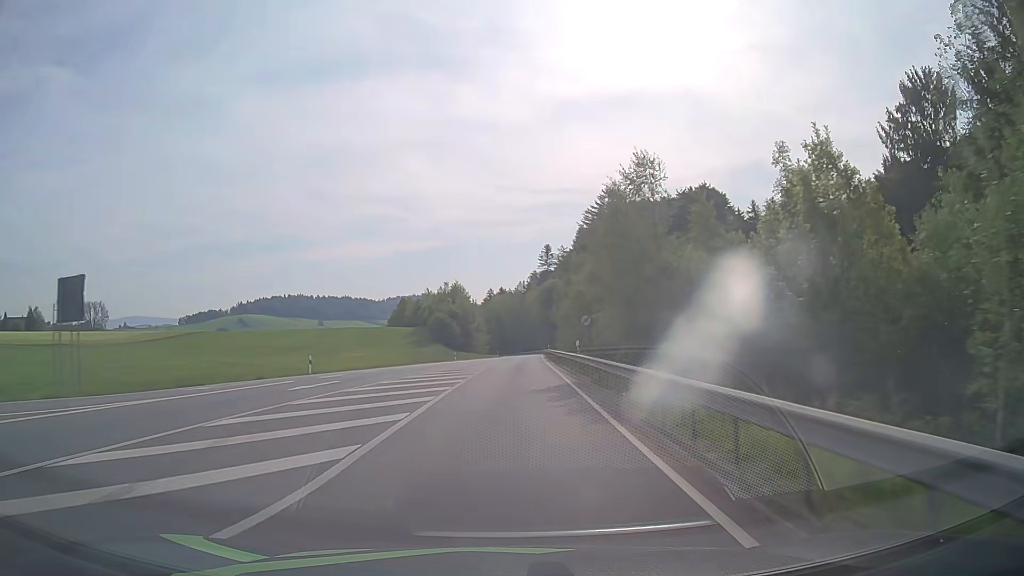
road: secondary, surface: asphalt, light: Day
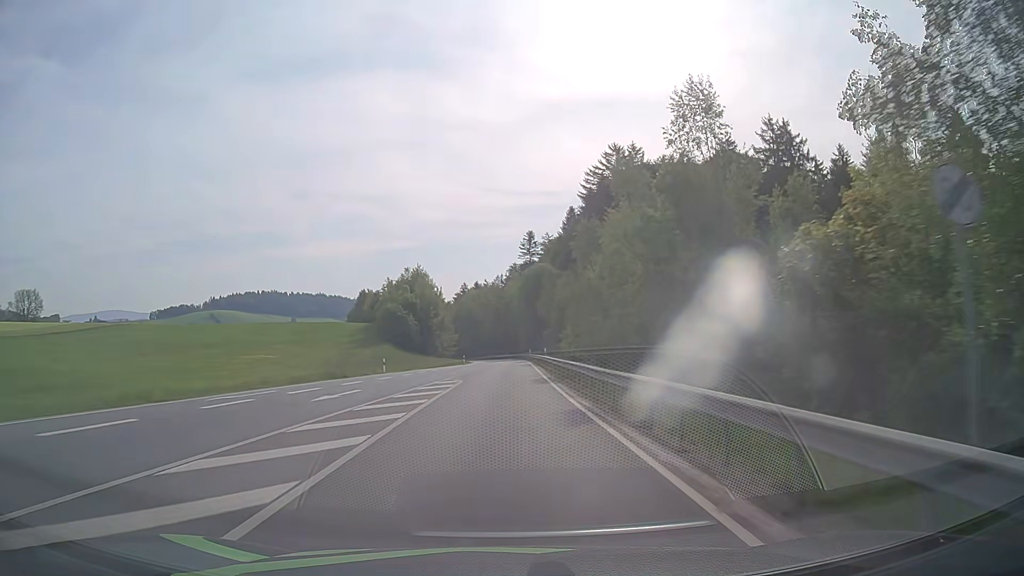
(+0.7, +36.3) m; +2°
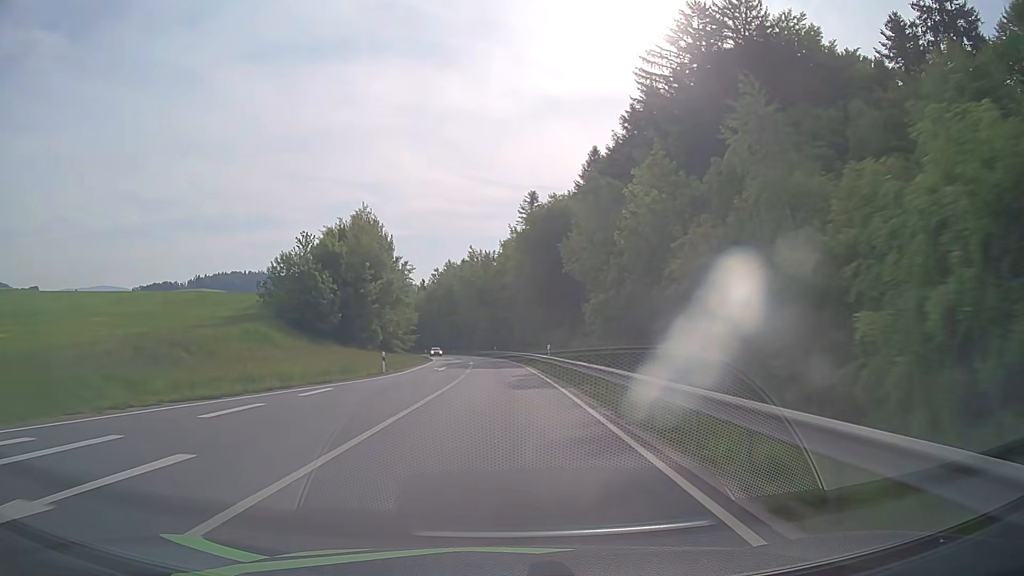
(+0.3, +51.1) m; 0°
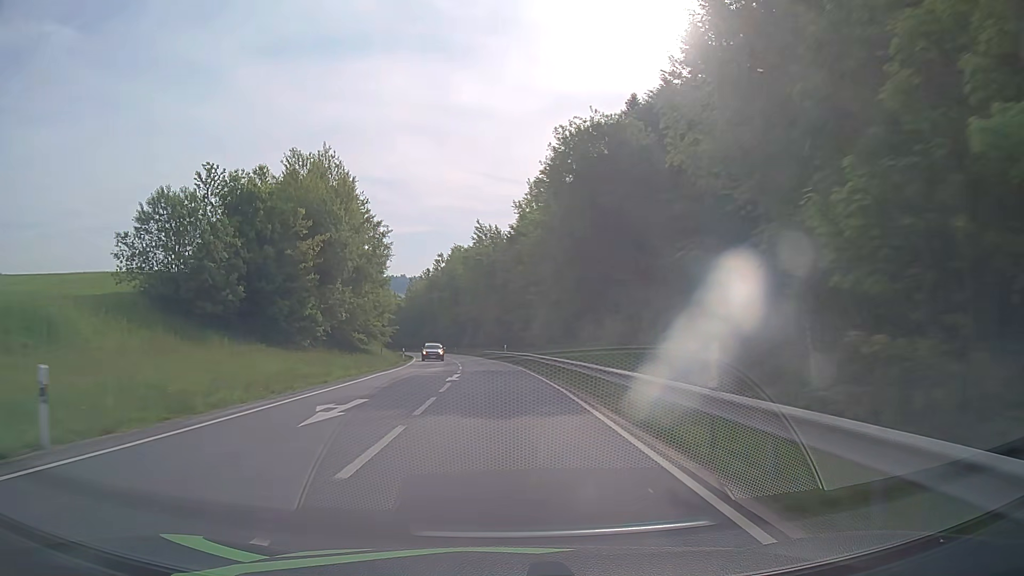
(0.0, +26.8) m; -1°
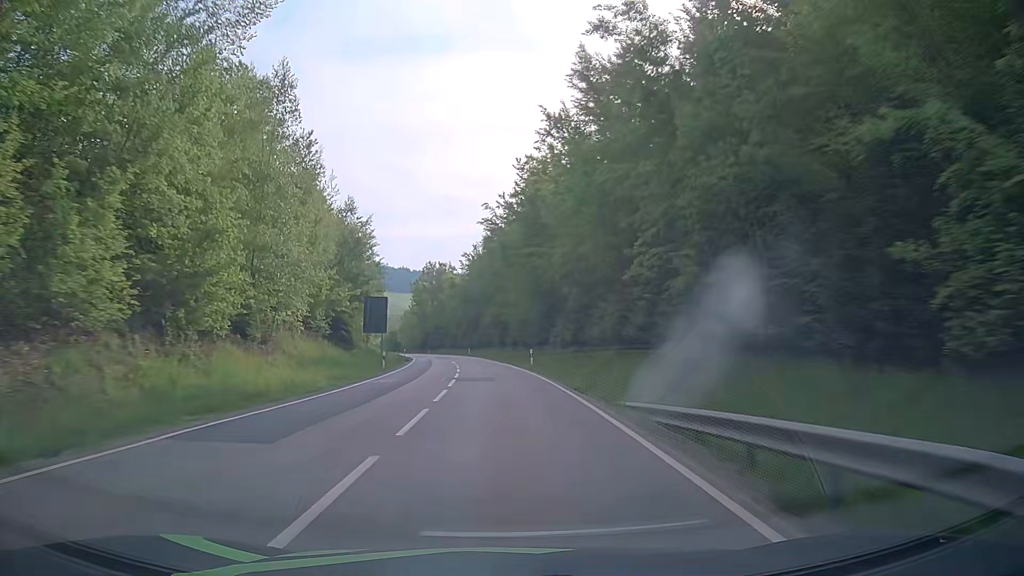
(-4.0, +69.0) m; -7°
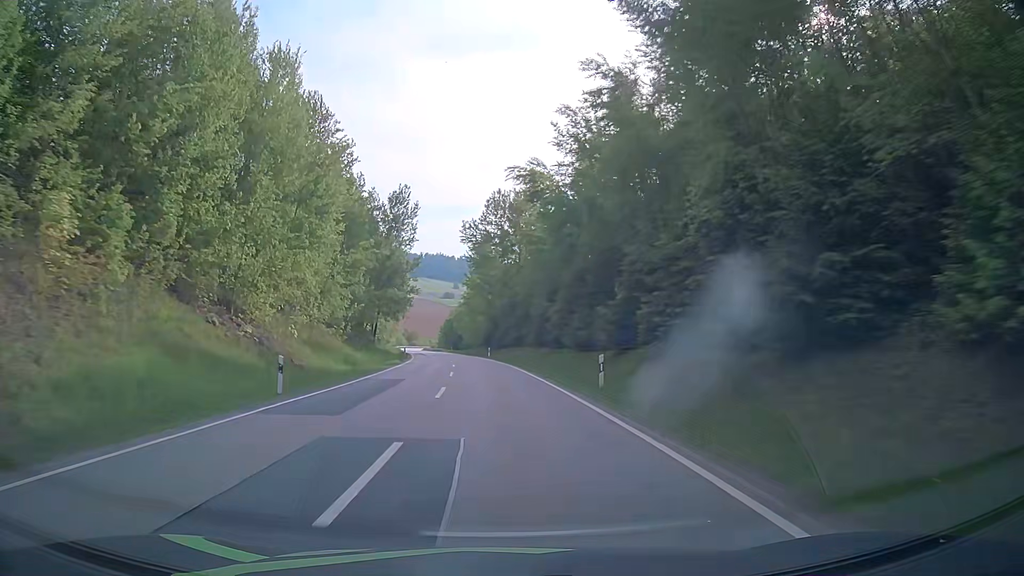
(-5.2, +70.8) m; -8°
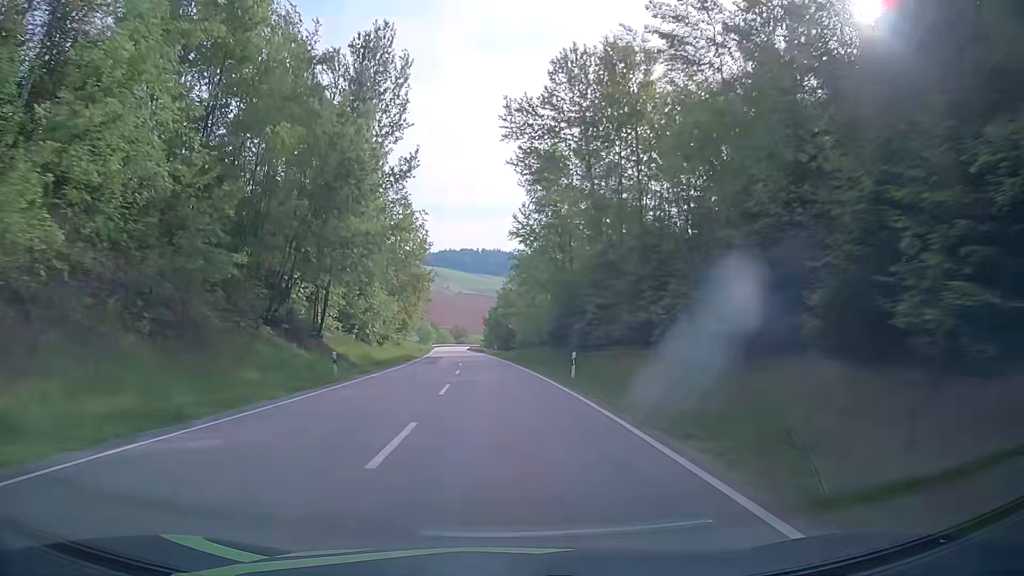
(-1.9, +44.1) m; -5°
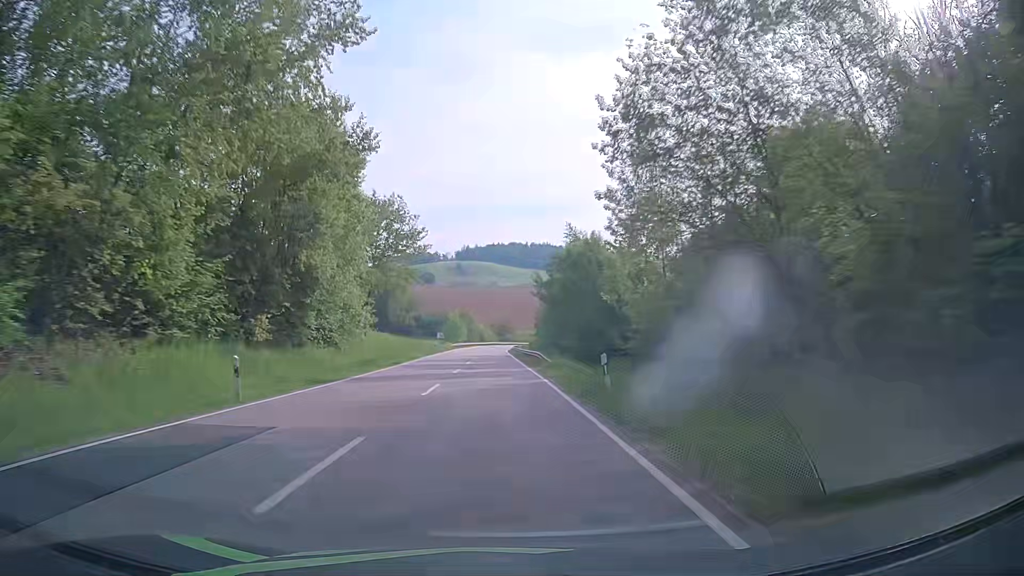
(-2.1, +58.8) m; -4°
(0, +10) (0, +20) (-1, +30) (-1, +40) (-1, +50) (-1, +60) (-2, +70) (-2, +80) (-2, +90) (-2, +100) m
